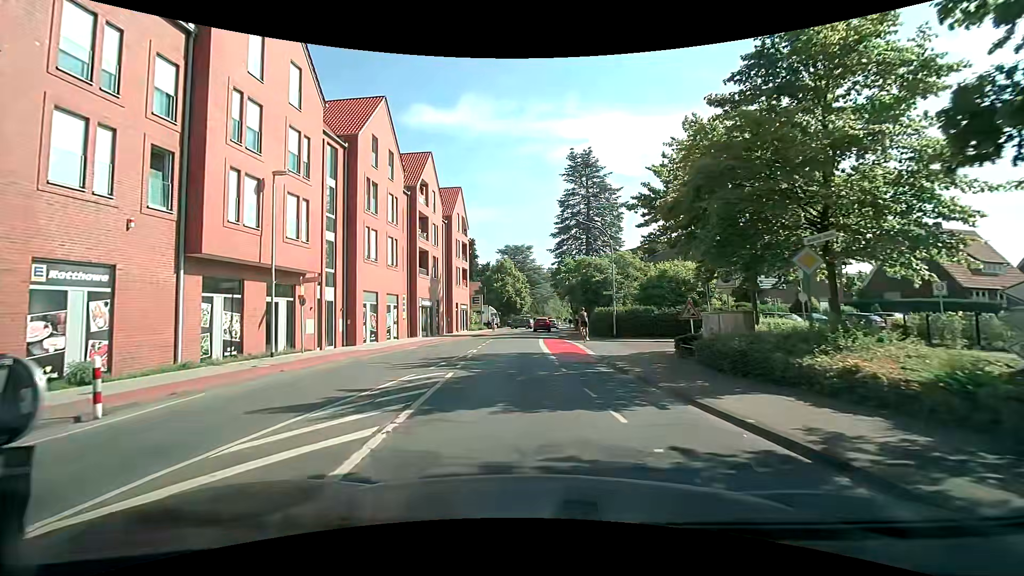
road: tertiary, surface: asphalt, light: Day
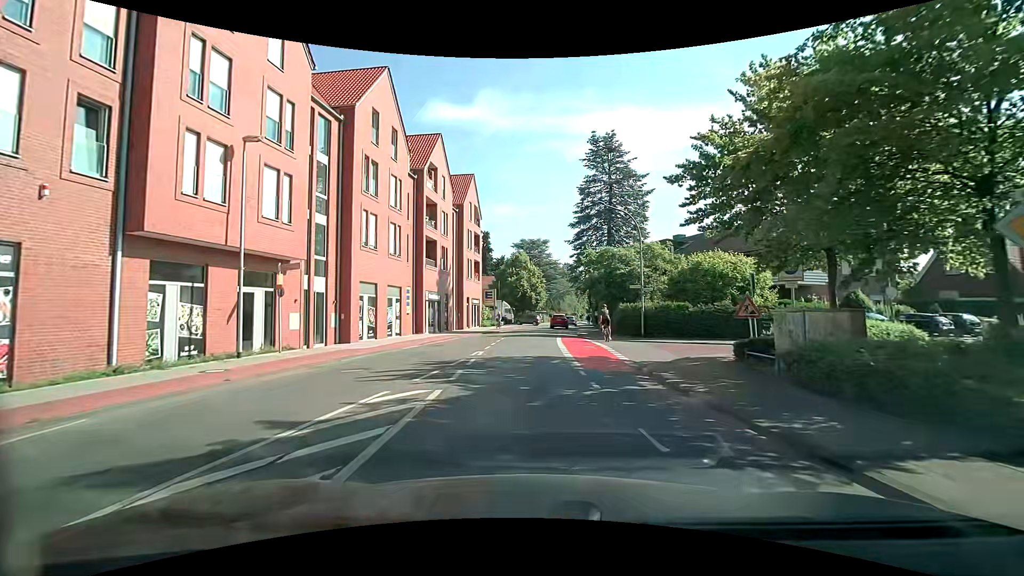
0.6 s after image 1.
(0.0, +3.6) m; -1°
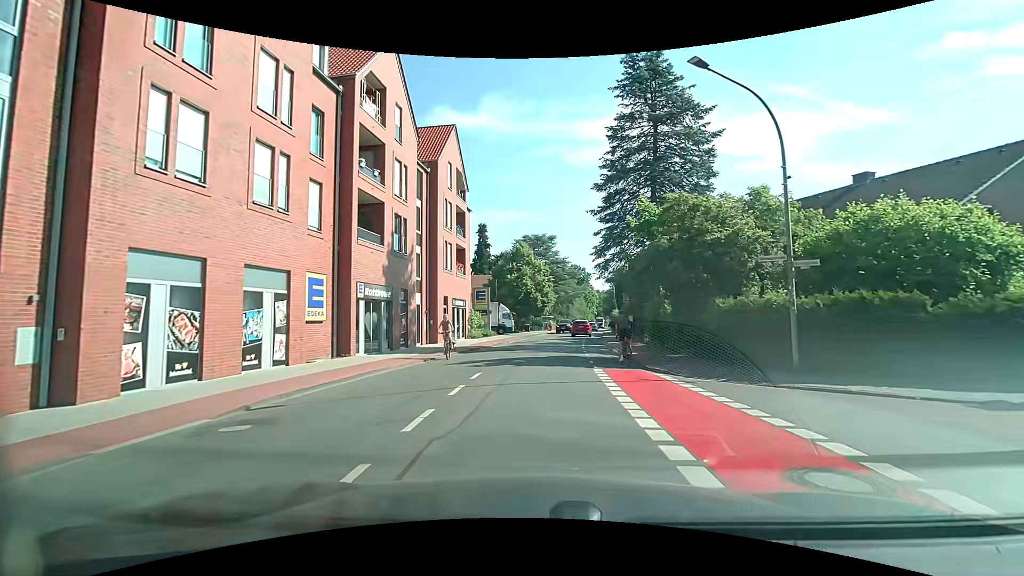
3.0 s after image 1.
(-0.3, +16.1) m; -2°
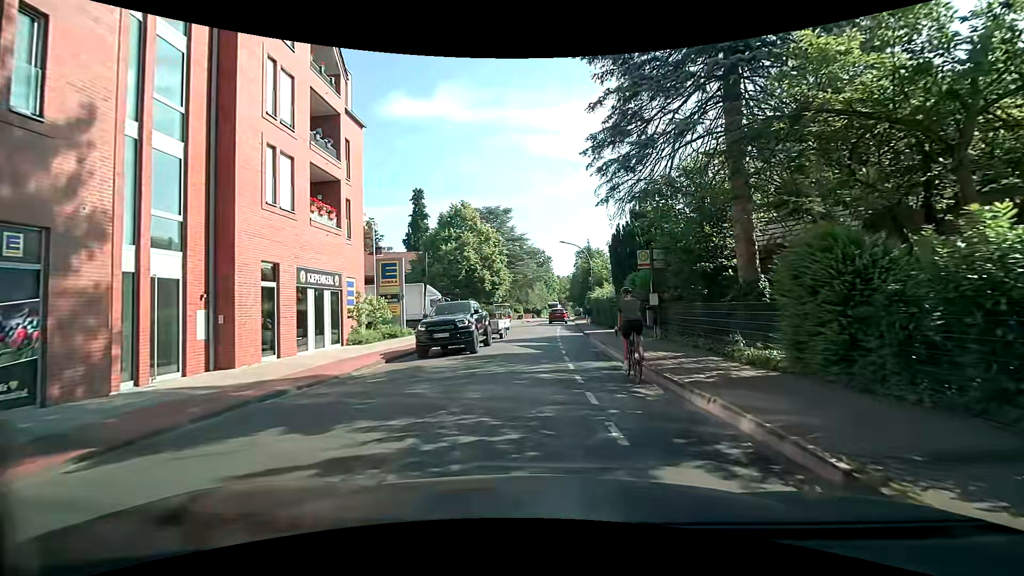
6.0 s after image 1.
(+1.1, +18.7) m; +6°
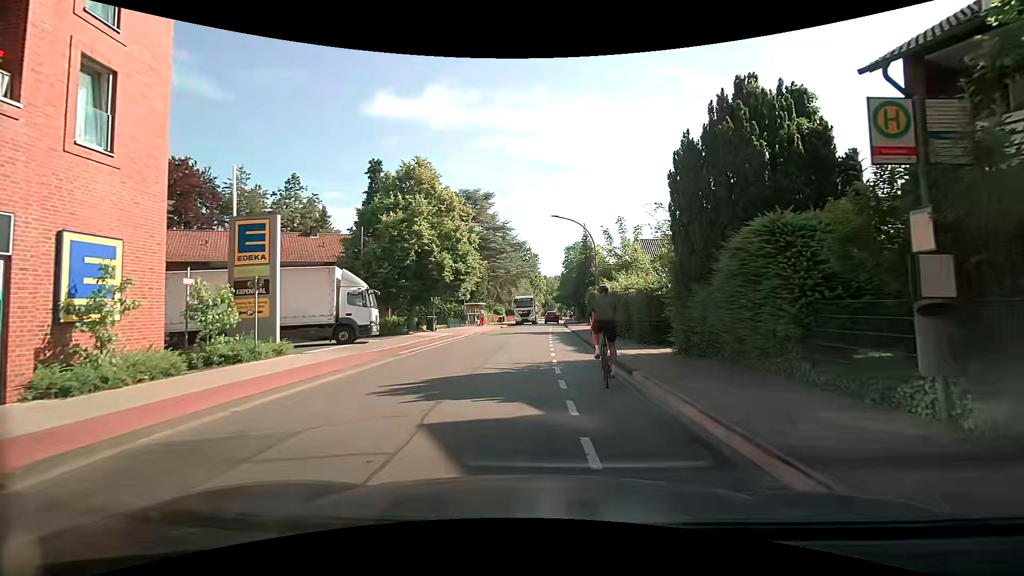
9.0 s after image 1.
(+0.2, +13.6) m; 0°
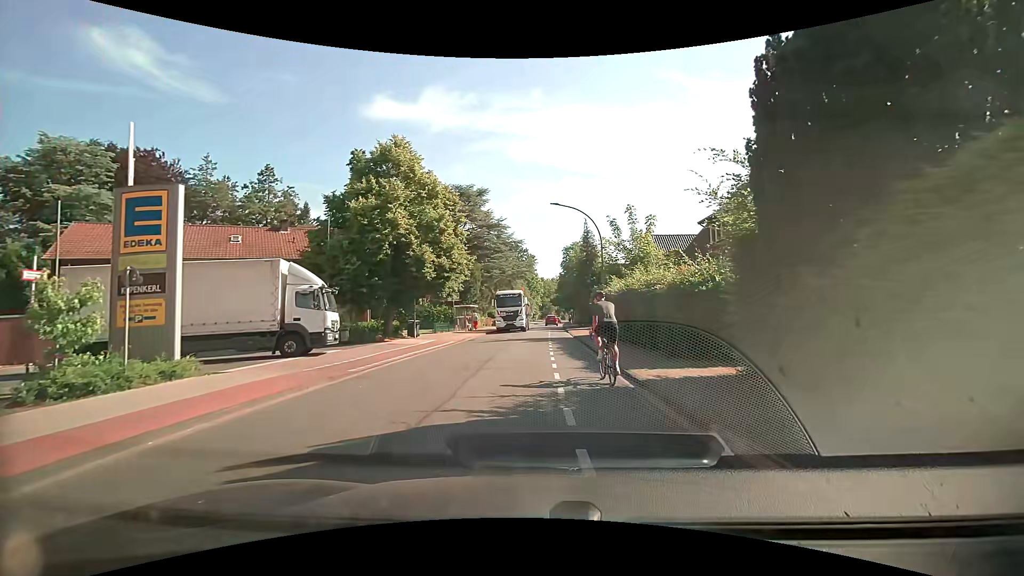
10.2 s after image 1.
(+0.1, +4.7) m; +1°
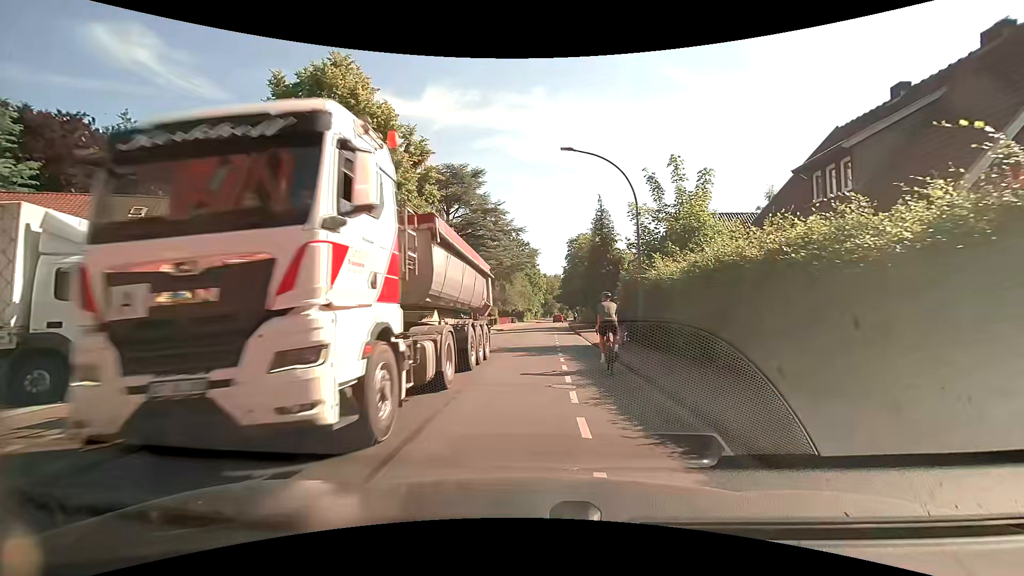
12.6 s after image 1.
(+0.2, +9.5) m; -1°
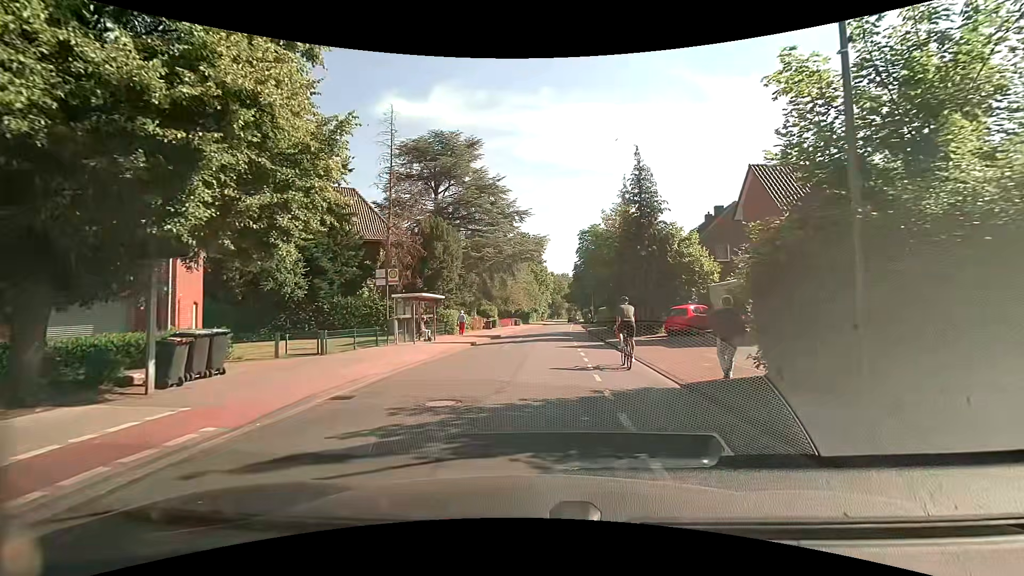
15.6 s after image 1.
(+0.1, +12.5) m; 0°
(0, +10) (0, +20) (0, +30) (+1, +40) (+2, +50) (+3, +60) (+4, +70) (+5, +80) (+6, +90) (+7, +100) m
